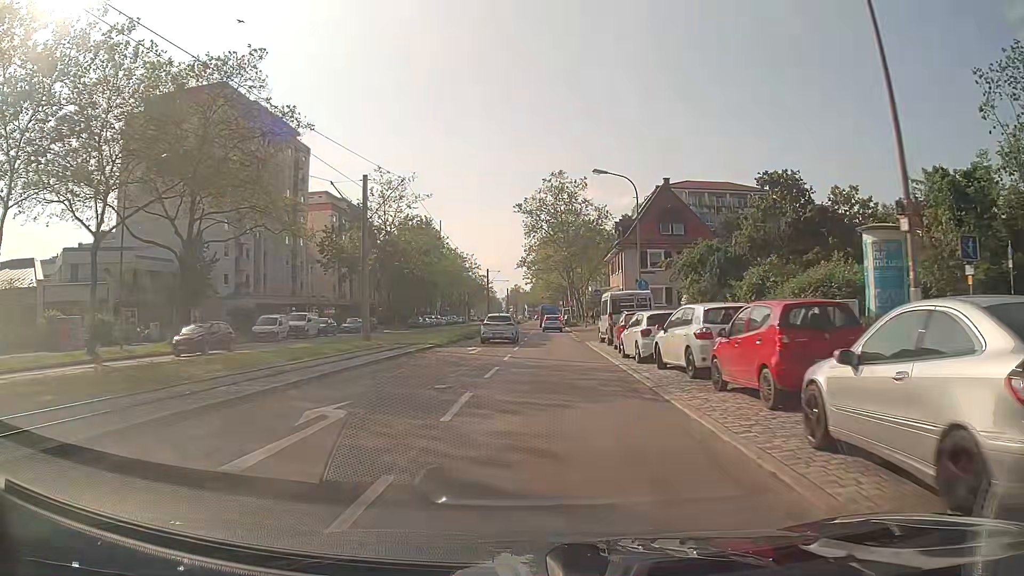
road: tertiary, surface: asphalt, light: Day
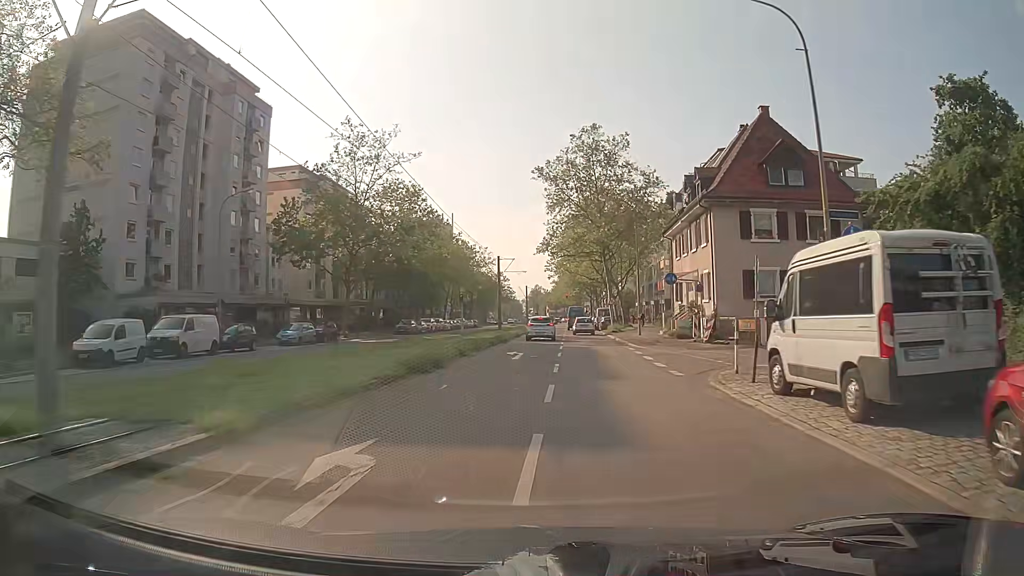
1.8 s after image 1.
(-0.3, +21.6) m; -2°
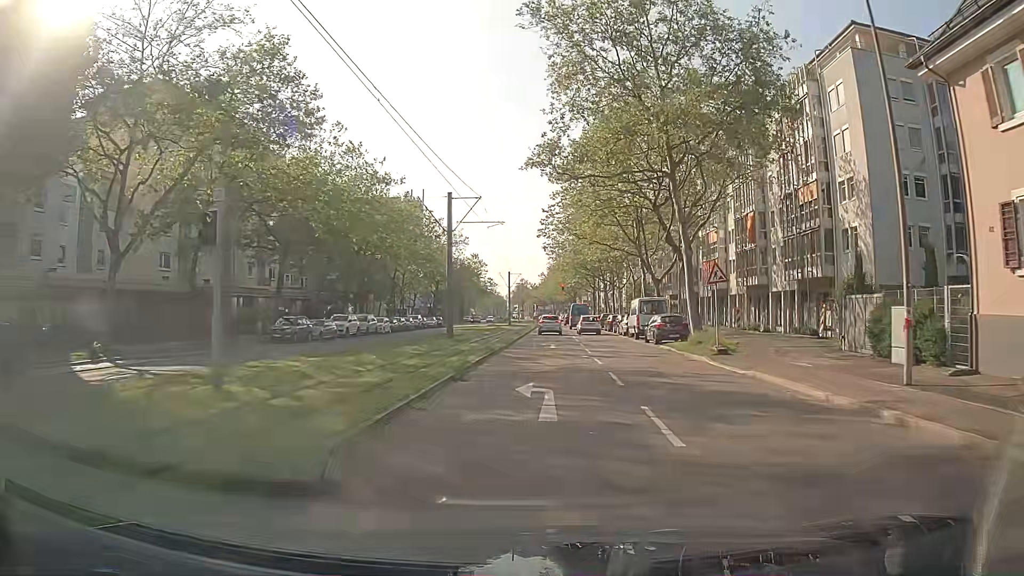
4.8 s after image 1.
(+0.1, +33.5) m; +1°
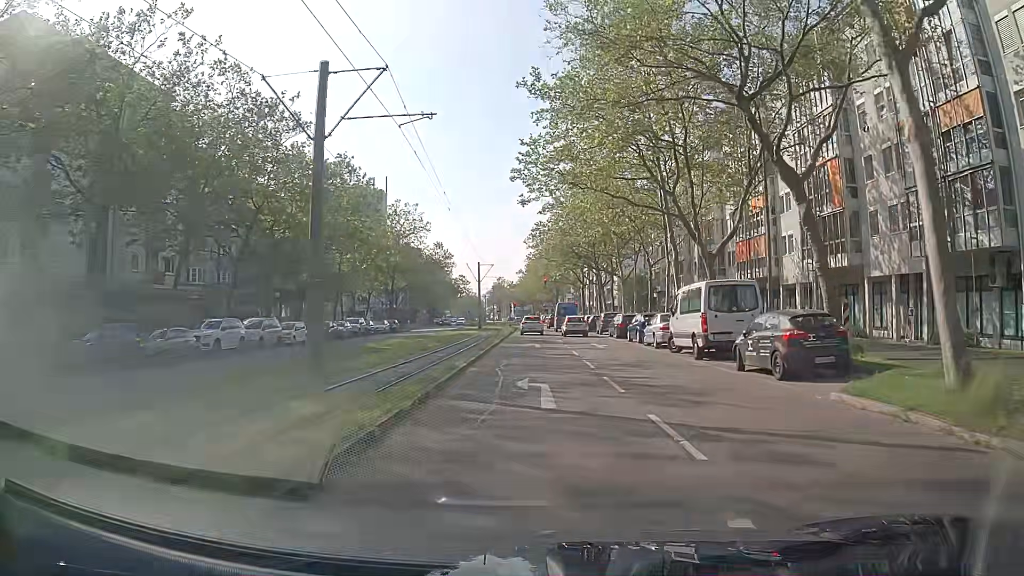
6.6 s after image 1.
(+0.3, +18.6) m; +2°
